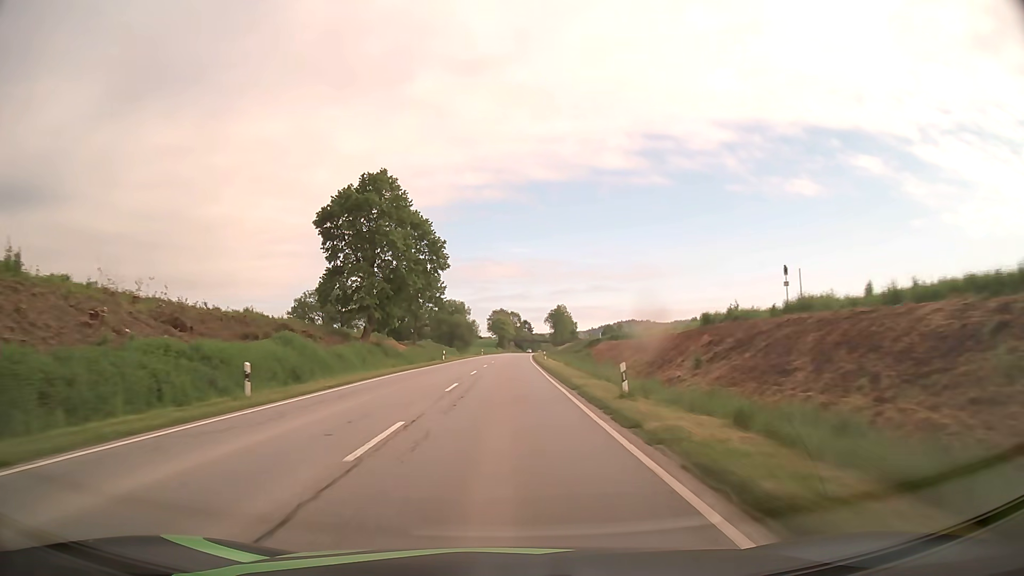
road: secondary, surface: asphalt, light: Day
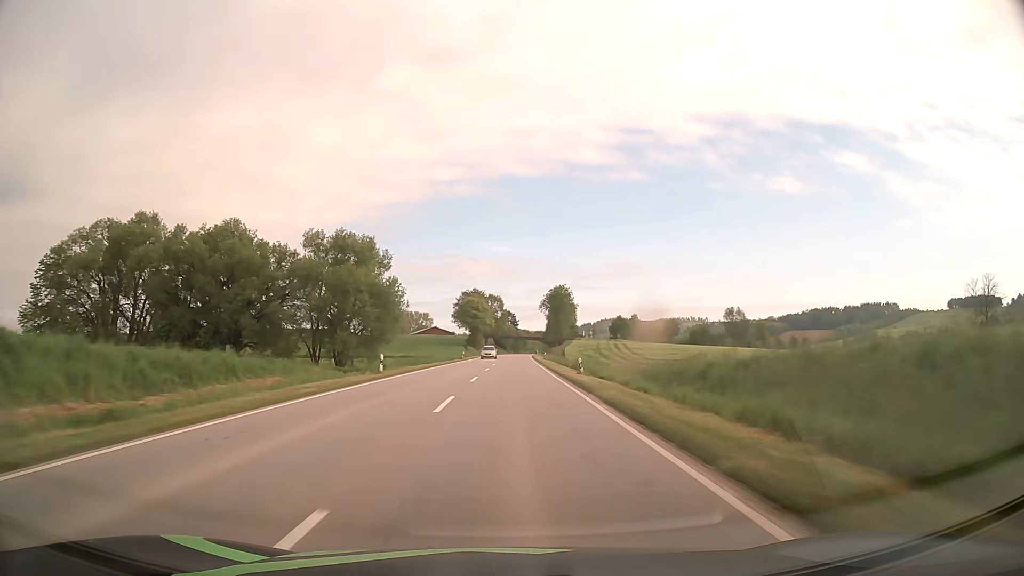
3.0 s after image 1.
(+0.9, +79.3) m; +2°
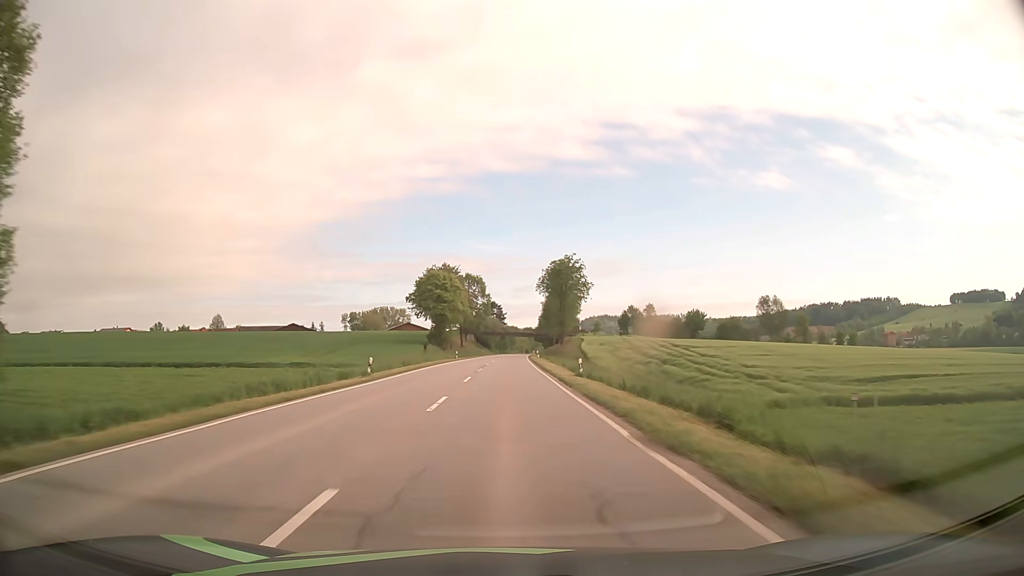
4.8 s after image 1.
(+0.5, +47.7) m; +1°
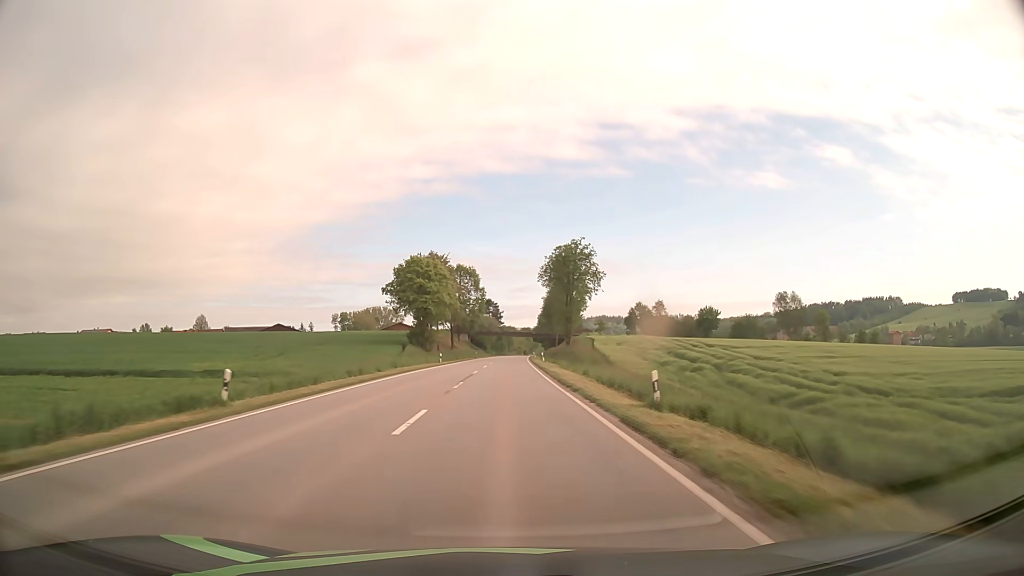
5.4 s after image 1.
(+0.1, +15.9) m; 0°
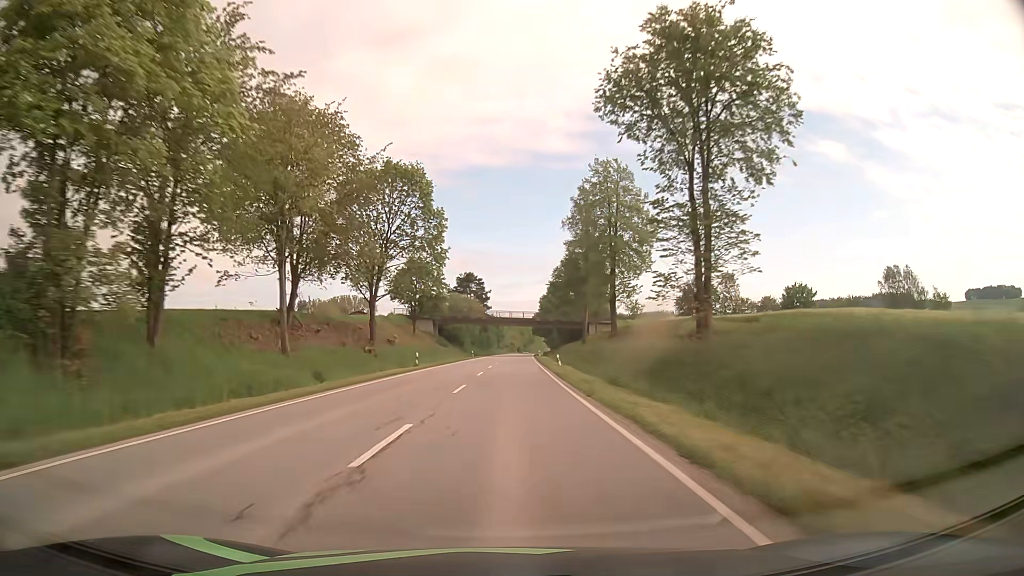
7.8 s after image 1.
(+0.2, +63.3) m; +1°
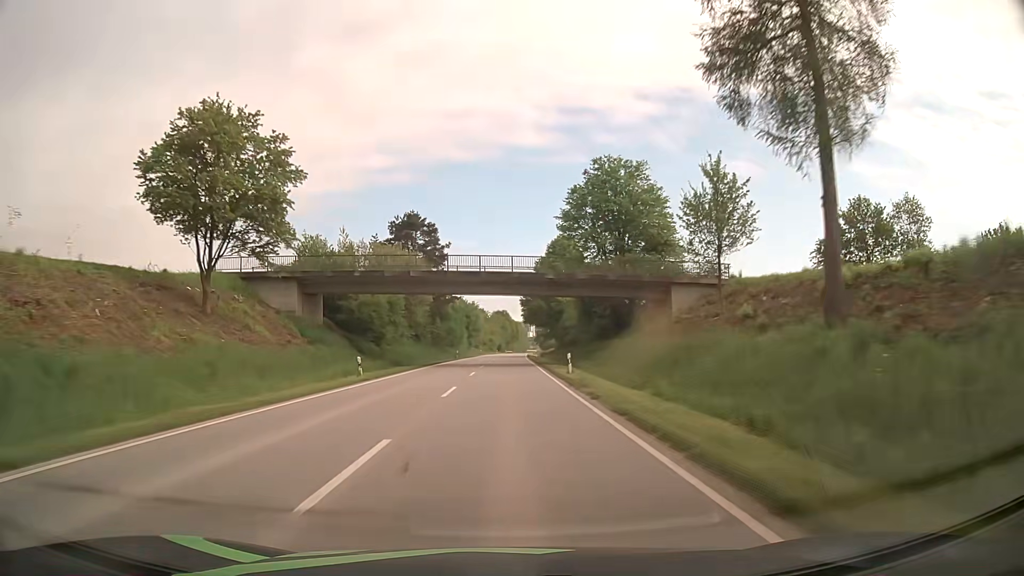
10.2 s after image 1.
(+1.0, +62.3) m; +2°
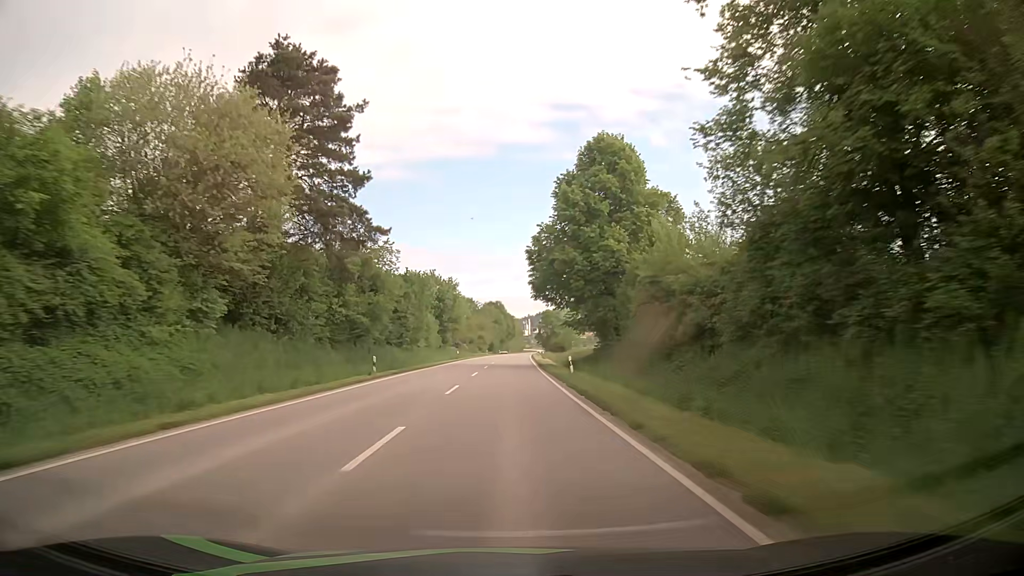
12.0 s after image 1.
(-0.1, +46.7) m; -1°
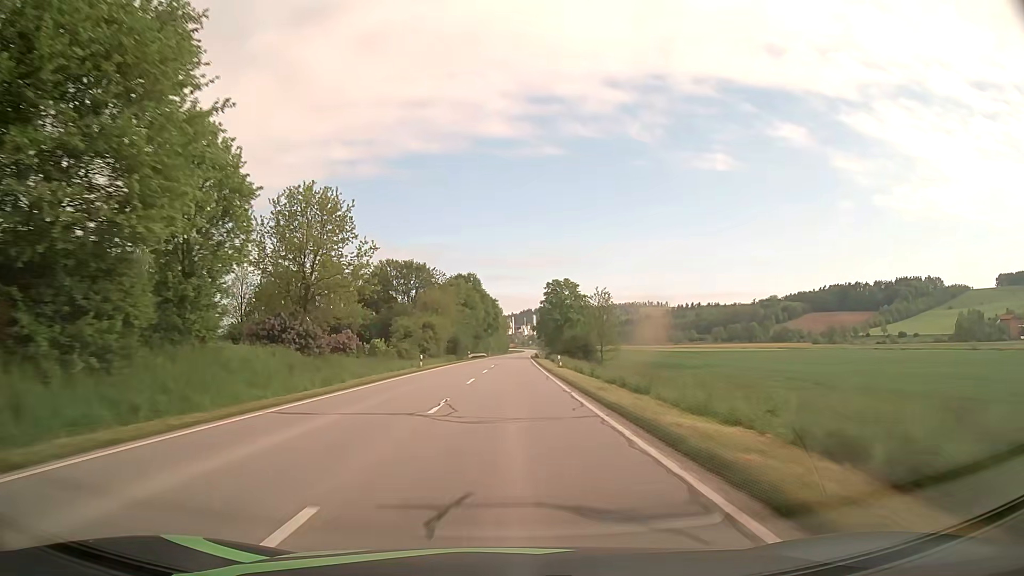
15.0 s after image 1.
(+2.4, +78.3) m; +3°
(0, +10) (0, +20) (0, +30) (0, +40) (0, +50) (0, +60) (+1, +70) (+1, +80) (+1, +90) (+1, +100) m
